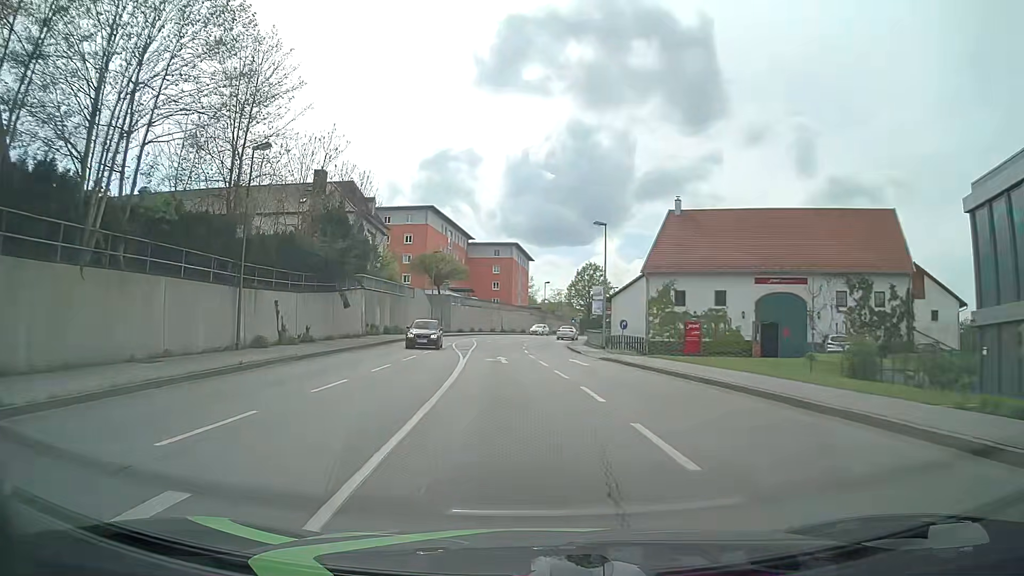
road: tertiary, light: Day
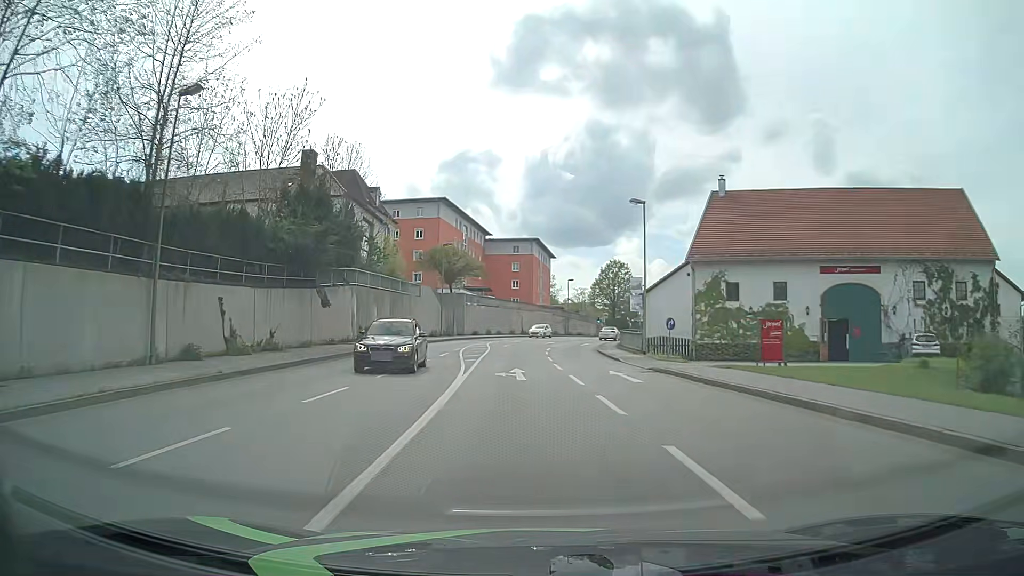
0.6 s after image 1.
(-0.1, +7.6) m; -2°
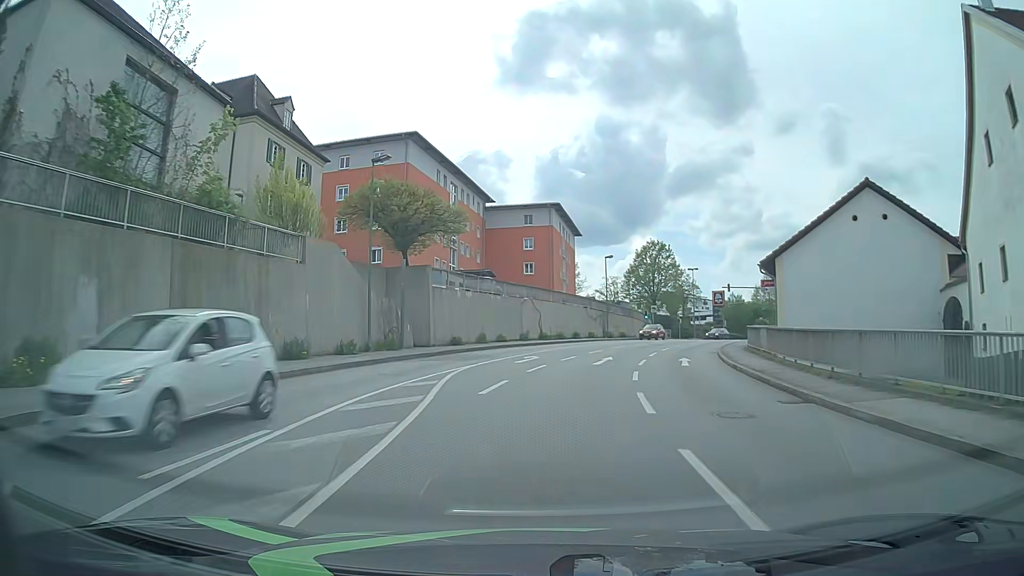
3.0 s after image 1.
(-0.8, +30.5) m; -2°
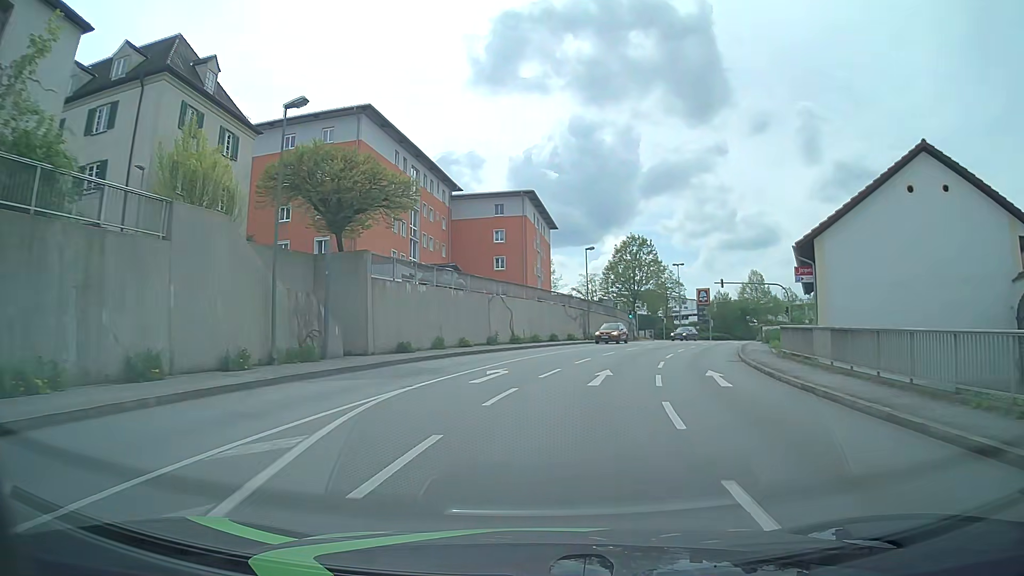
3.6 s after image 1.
(+0.1, +7.6) m; +2°
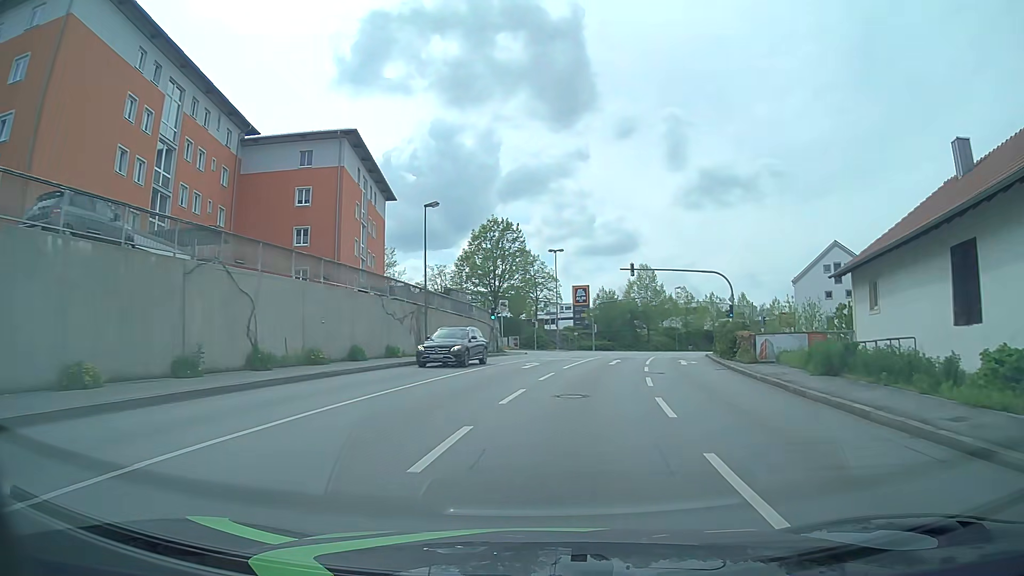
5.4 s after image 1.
(+2.4, +22.6) m; +12°
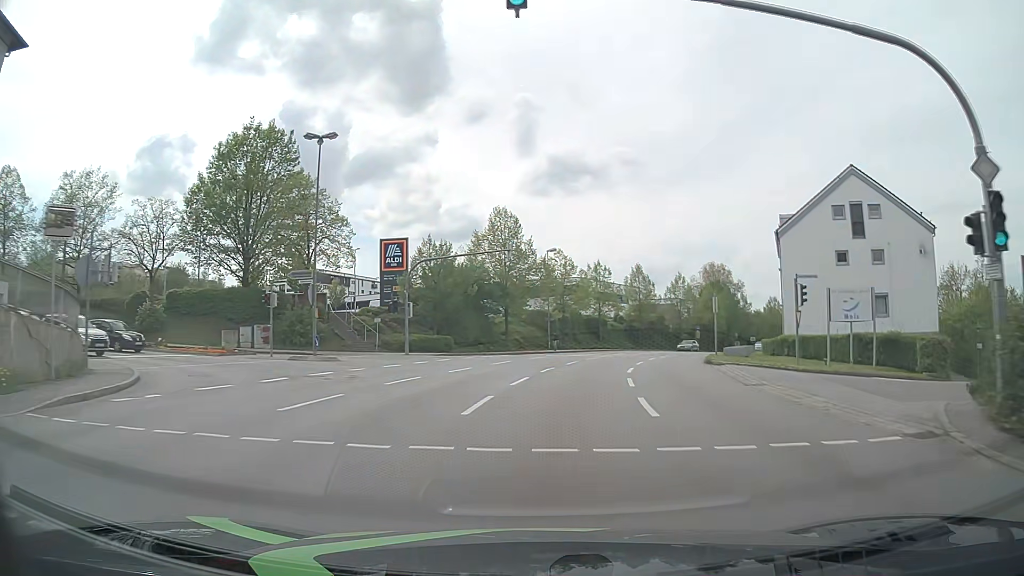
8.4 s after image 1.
(+5.1, +37.9) m; +14°
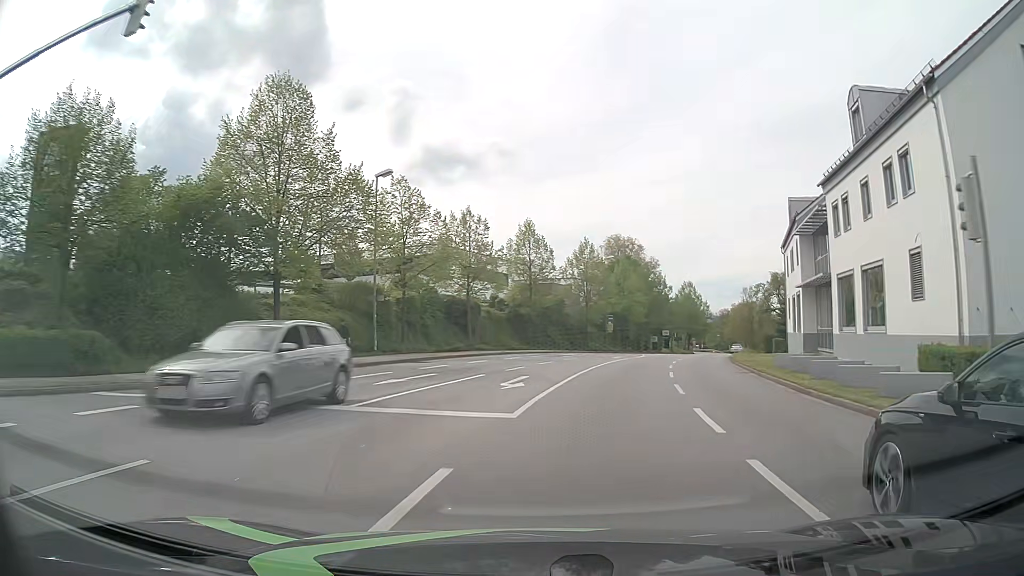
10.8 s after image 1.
(+2.6, +31.0) m; +11°
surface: asphalt
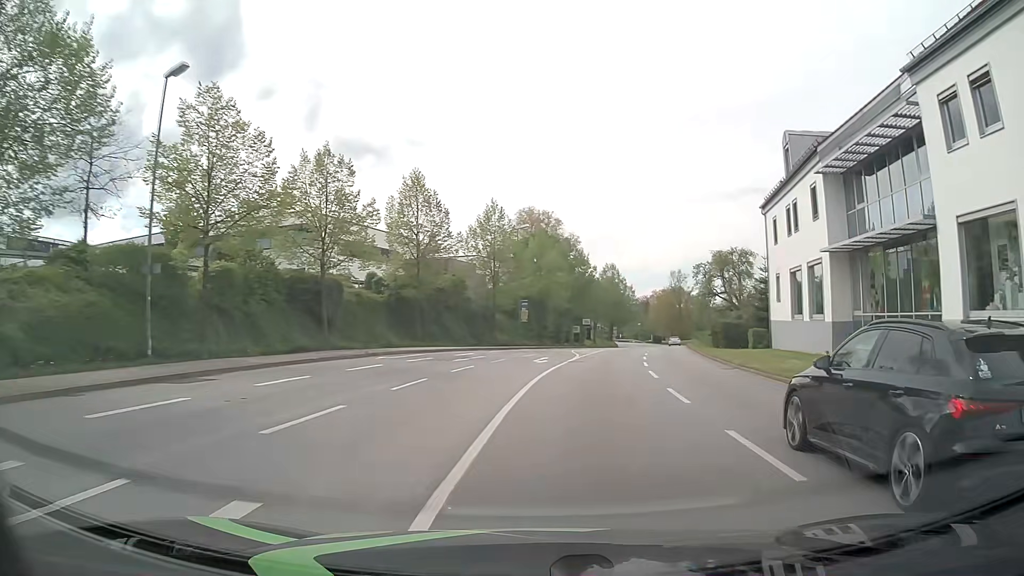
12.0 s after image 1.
(+1.0, +15.6) m; +7°
(0, +10) (+2, +20) (+3, +30) (+5, +40) (+7, +49) (+9, +59) (+11, +69) (+14, +79) (+16, +88) (+18, +98) m
